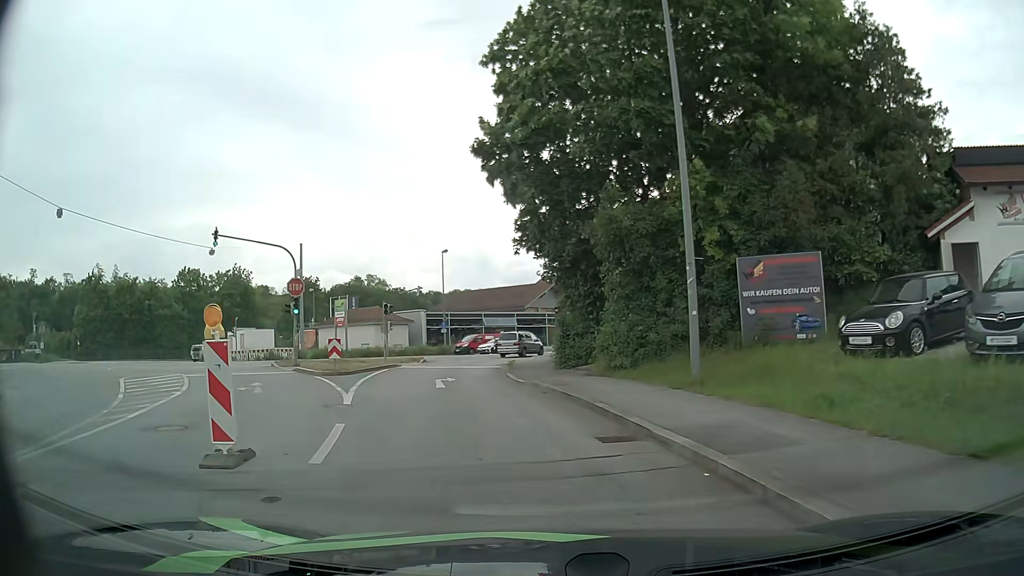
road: tertiary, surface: asphalt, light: Day
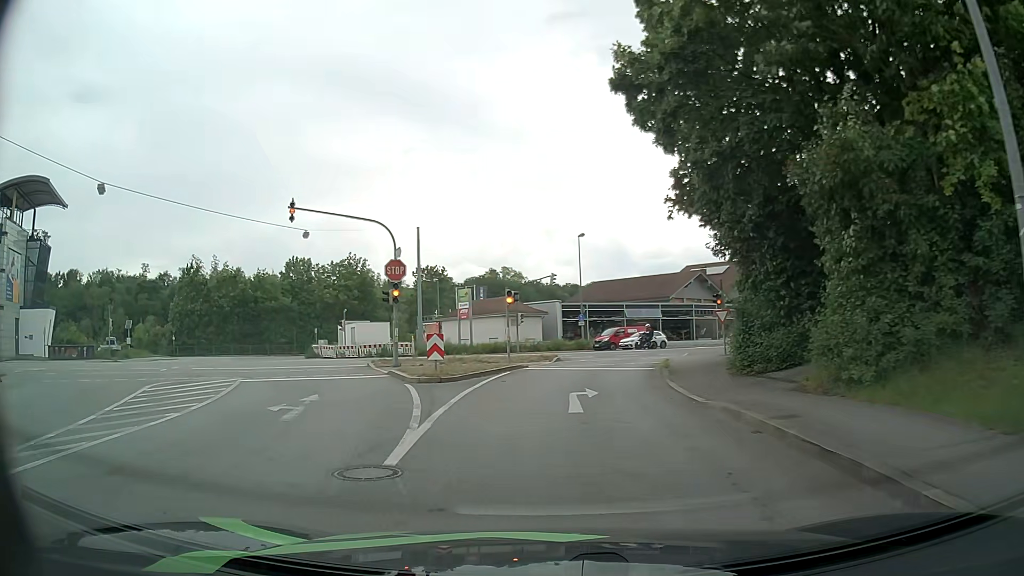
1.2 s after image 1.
(-0.6, +6.5) m; -11°
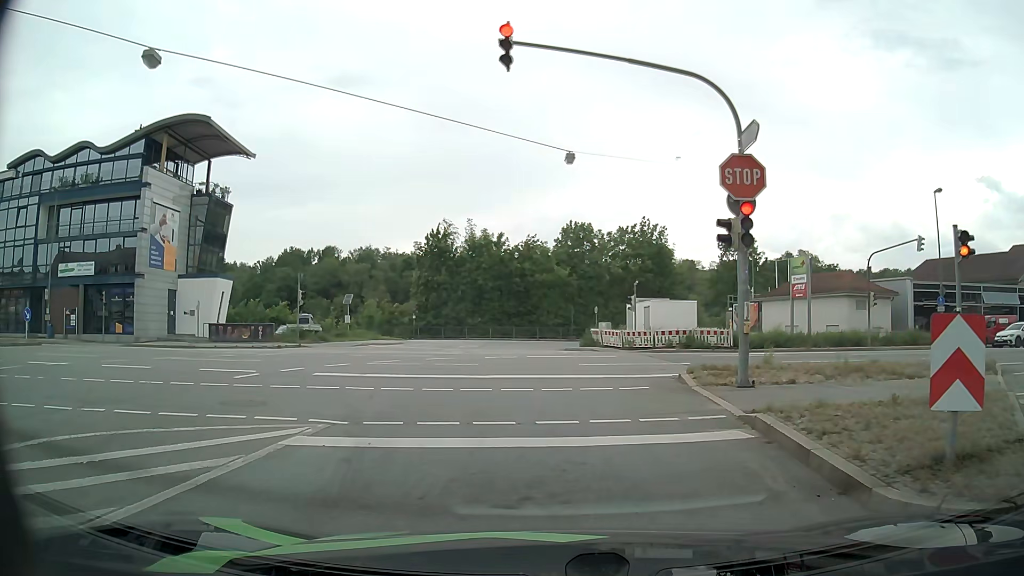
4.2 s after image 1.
(-3.6, +14.2) m; -26°
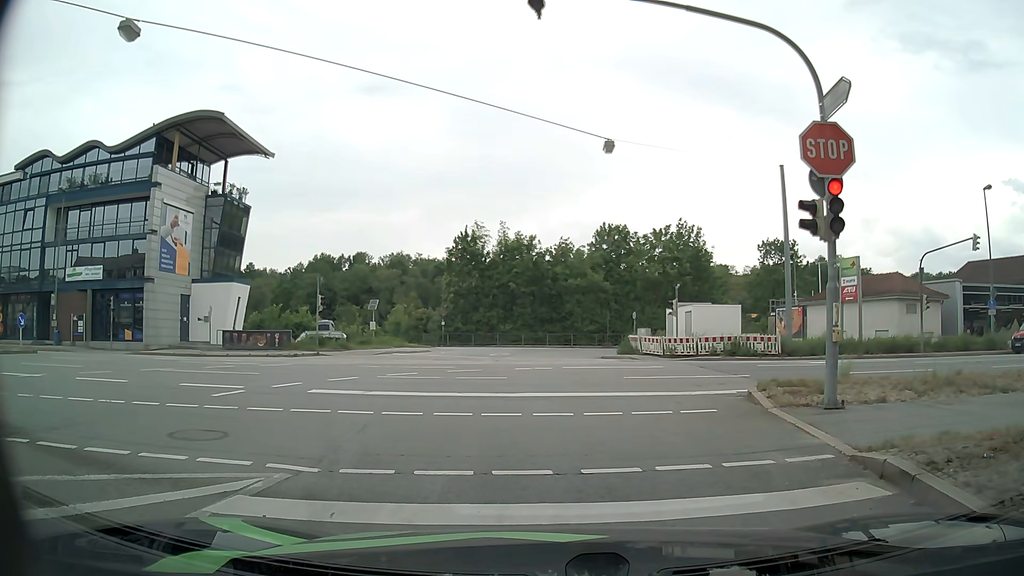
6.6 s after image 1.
(-0.1, +2.4) m; -3°
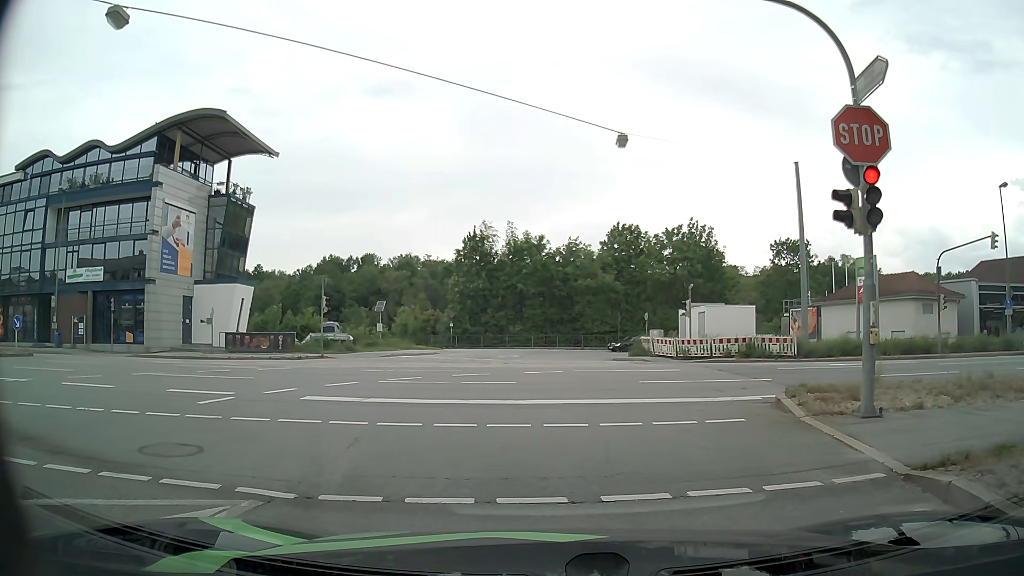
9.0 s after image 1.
(0.0, +0.9) m; 0°
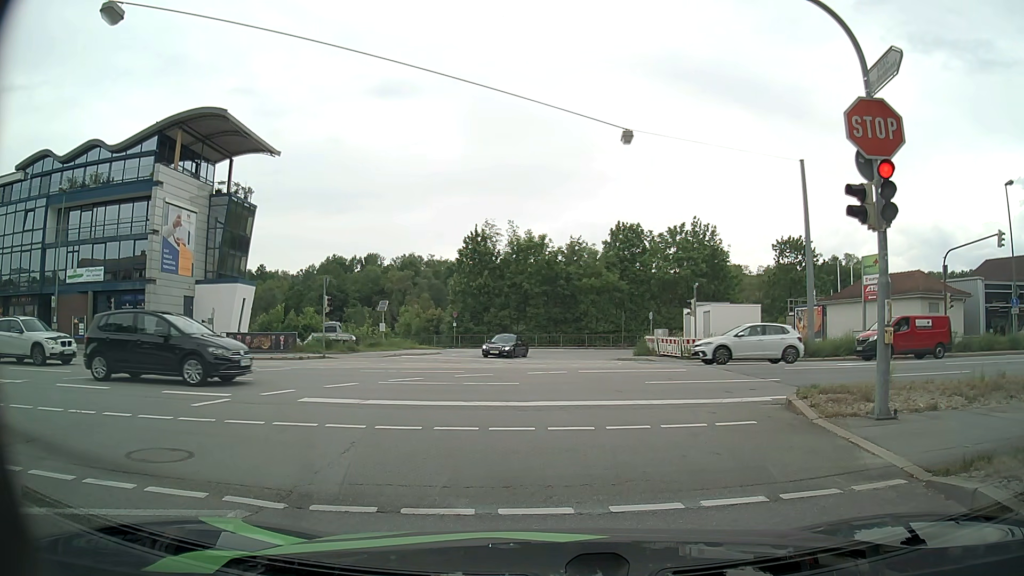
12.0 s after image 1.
(0.0, +0.4) m; 0°
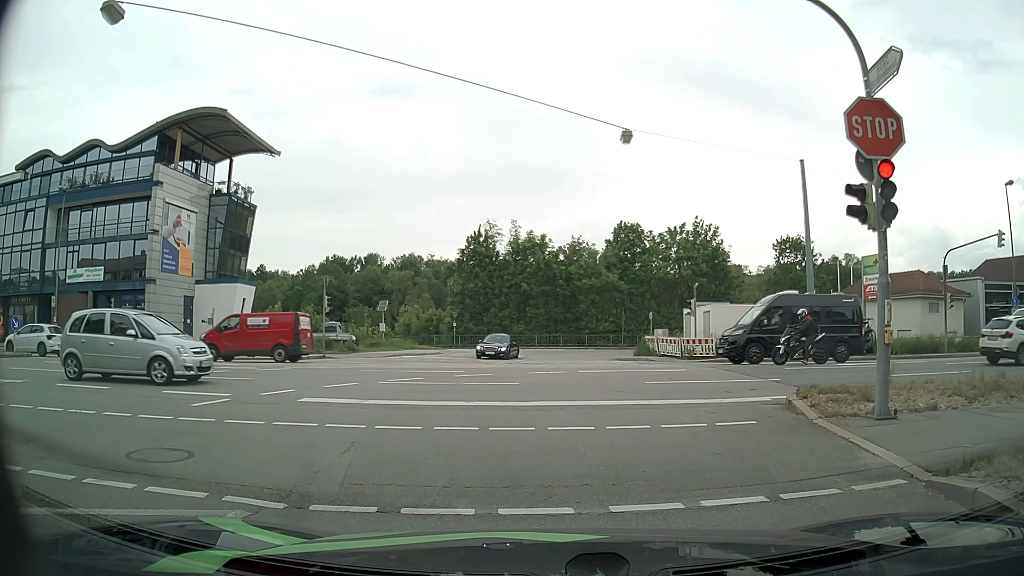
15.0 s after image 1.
(0.0, 0.0) m; 0°
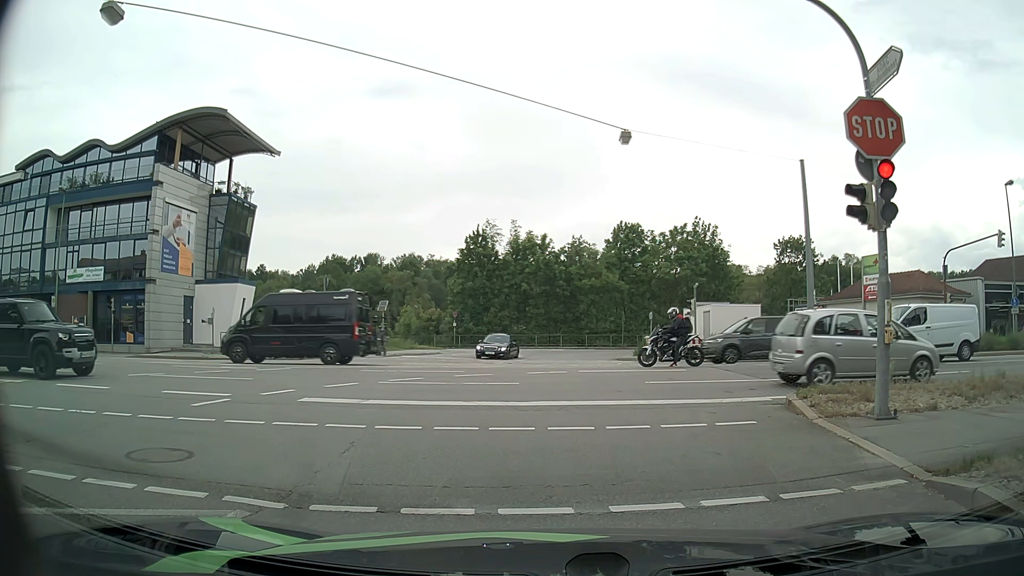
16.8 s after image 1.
(0.0, 0.0) m; 0°
